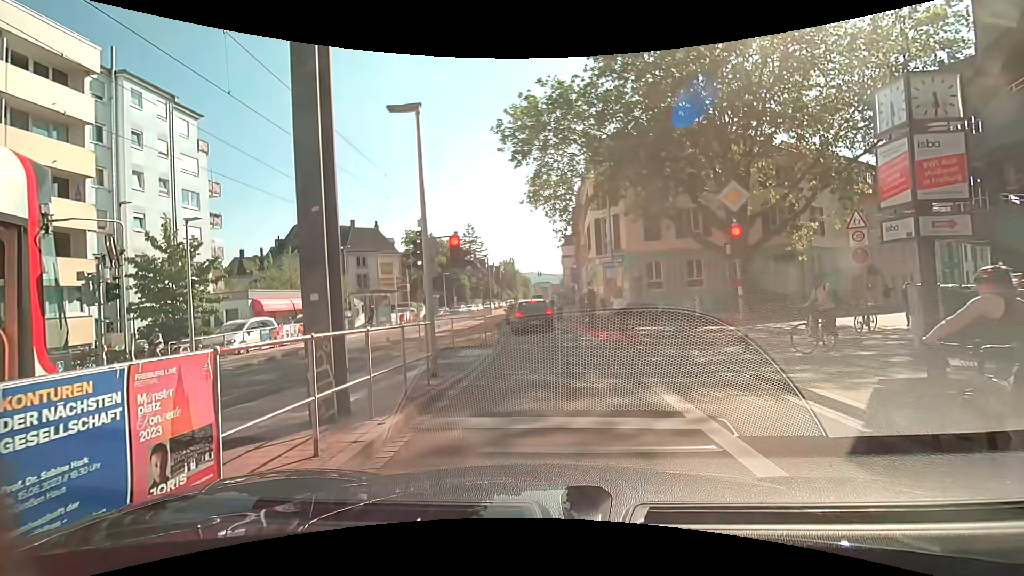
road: secondary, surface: asphalt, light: Day
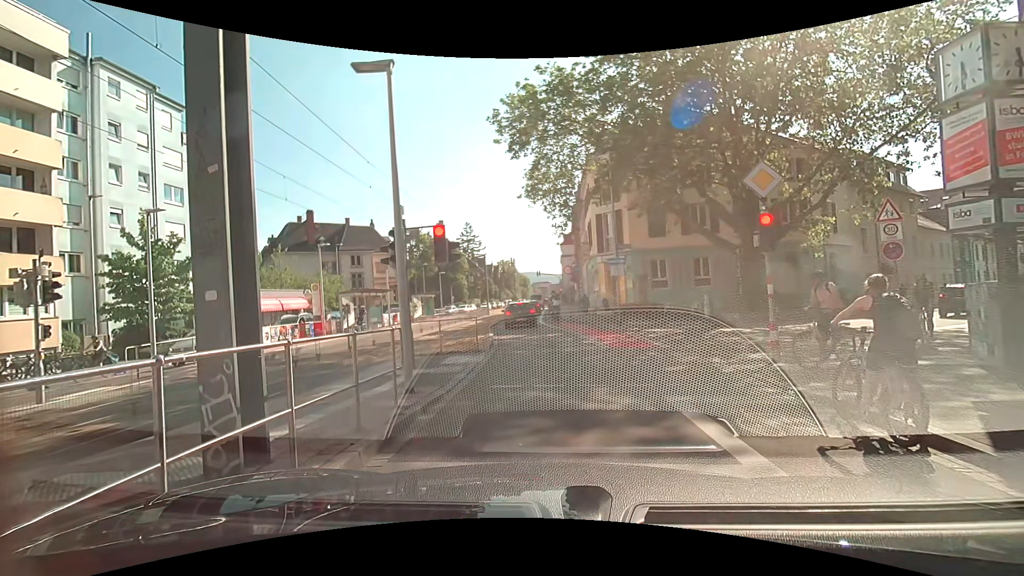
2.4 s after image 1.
(0.0, +1.6) m; 0°
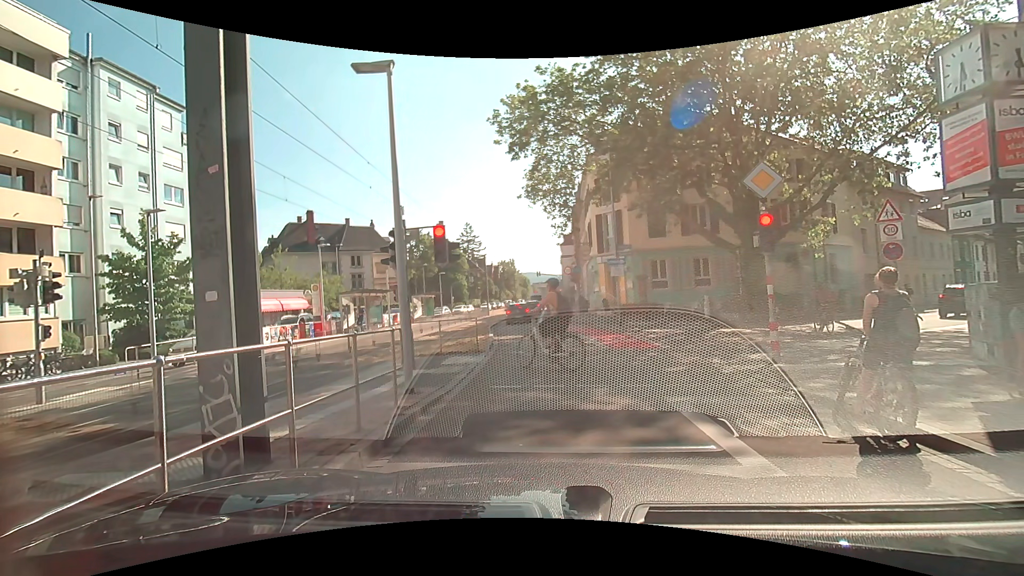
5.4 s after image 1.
(0.0, +0.1) m; 0°
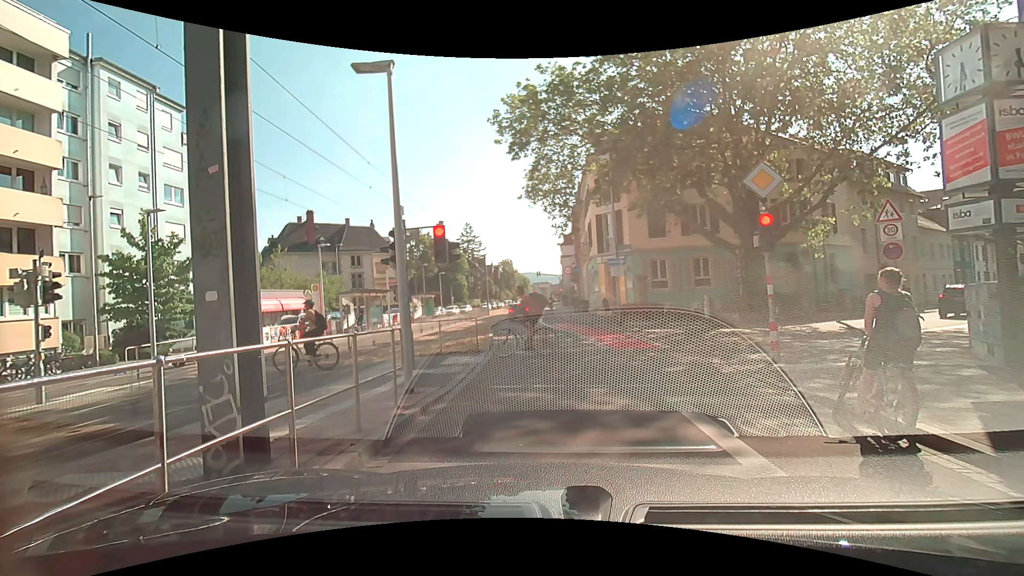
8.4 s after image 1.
(0.0, 0.0) m; 0°
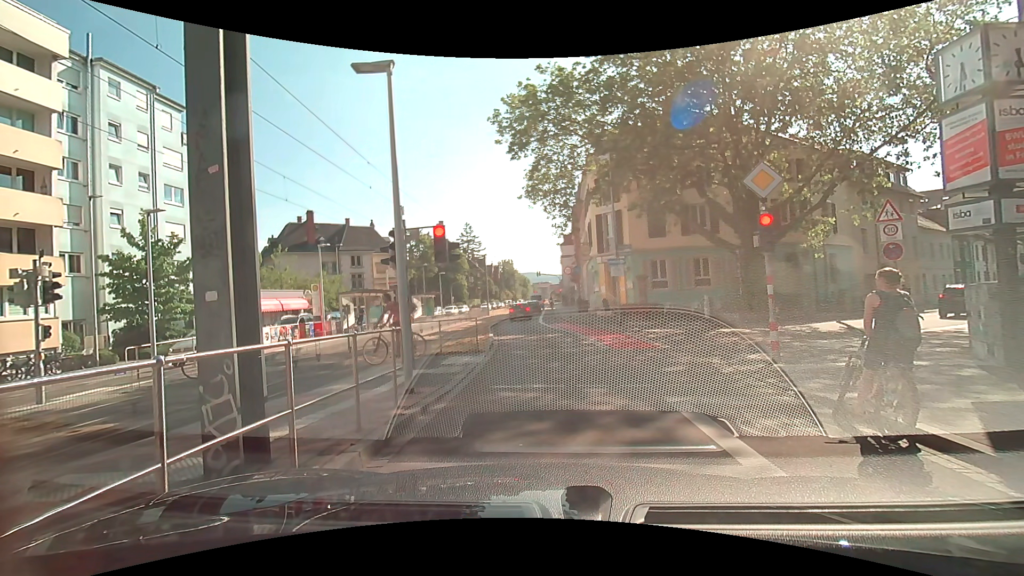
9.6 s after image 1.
(0.0, 0.0) m; 0°
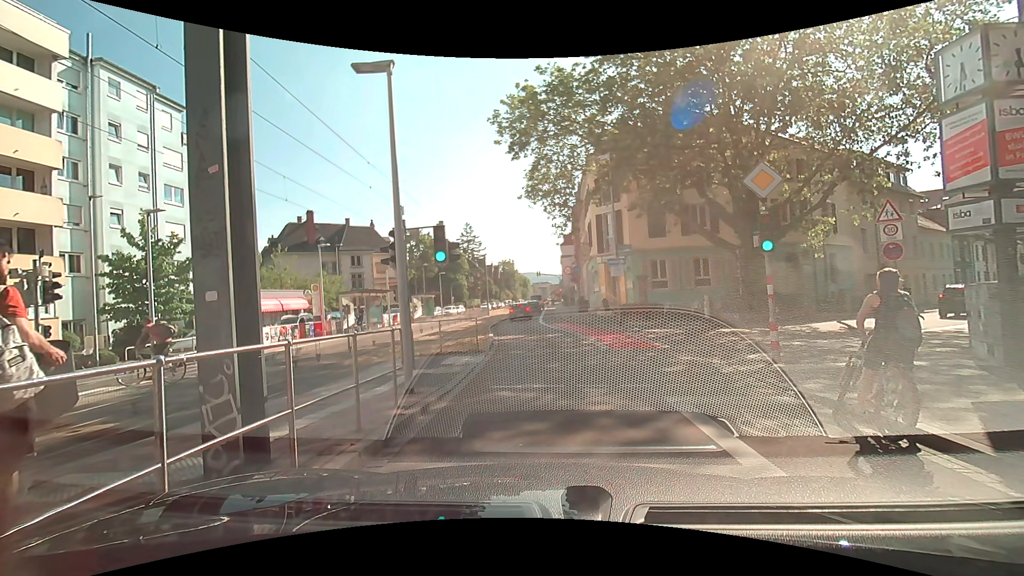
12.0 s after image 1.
(0.0, 0.0) m; 0°
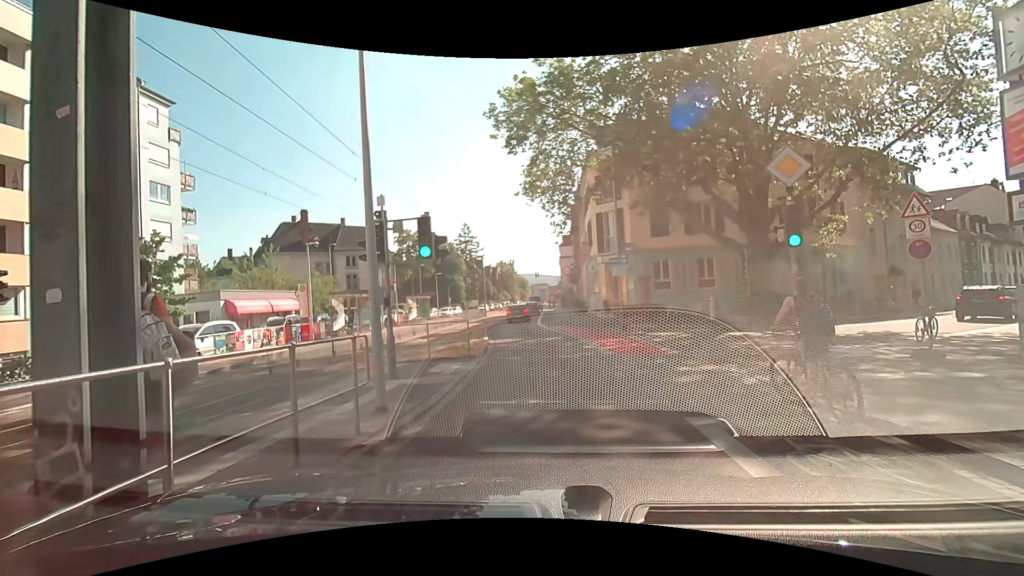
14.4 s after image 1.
(0.0, +1.2) m; 0°
